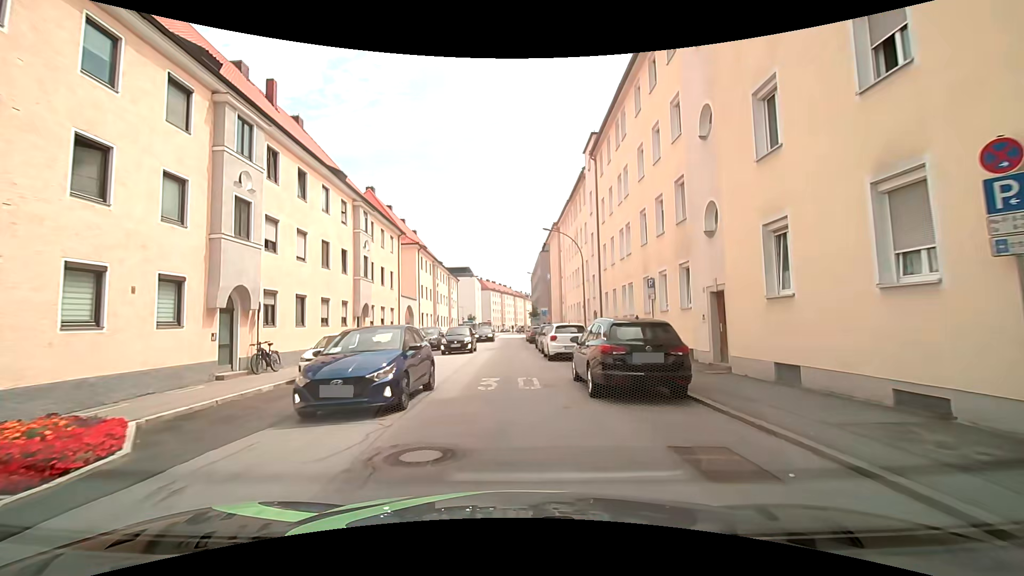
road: tertiary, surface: asphalt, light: Day
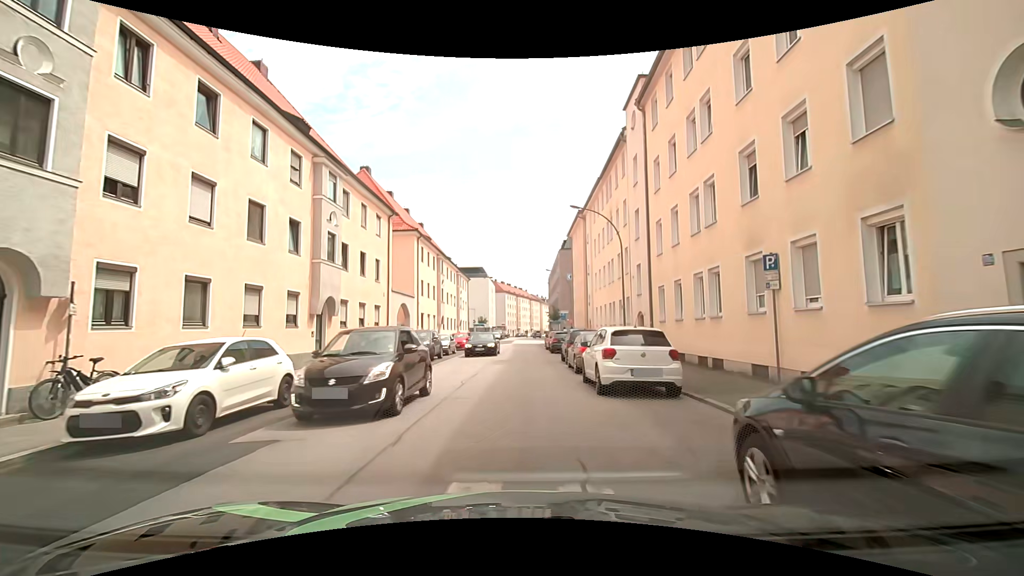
(-0.2, +8.6) m; -2°
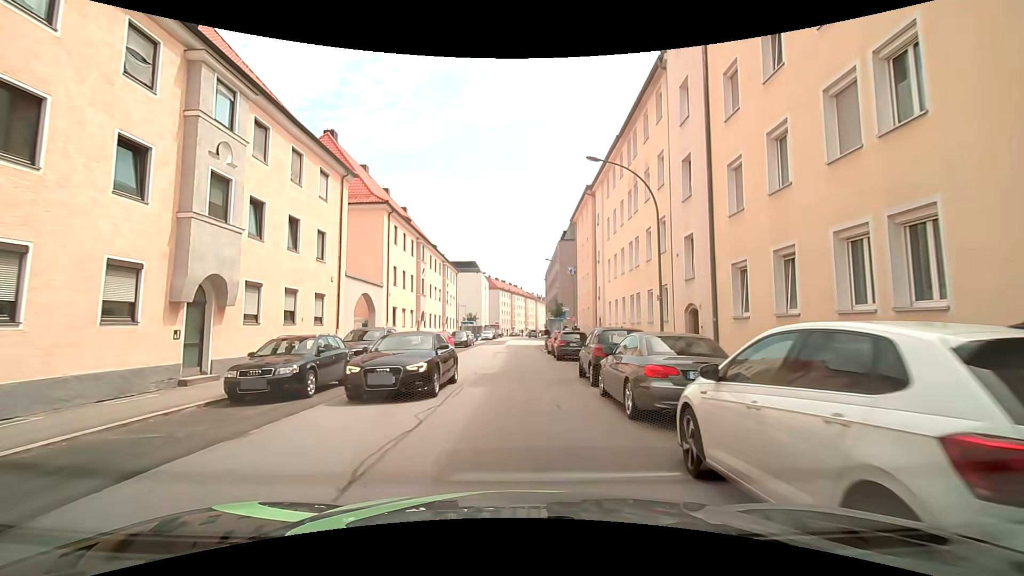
(-0.1, +8.4) m; +2°
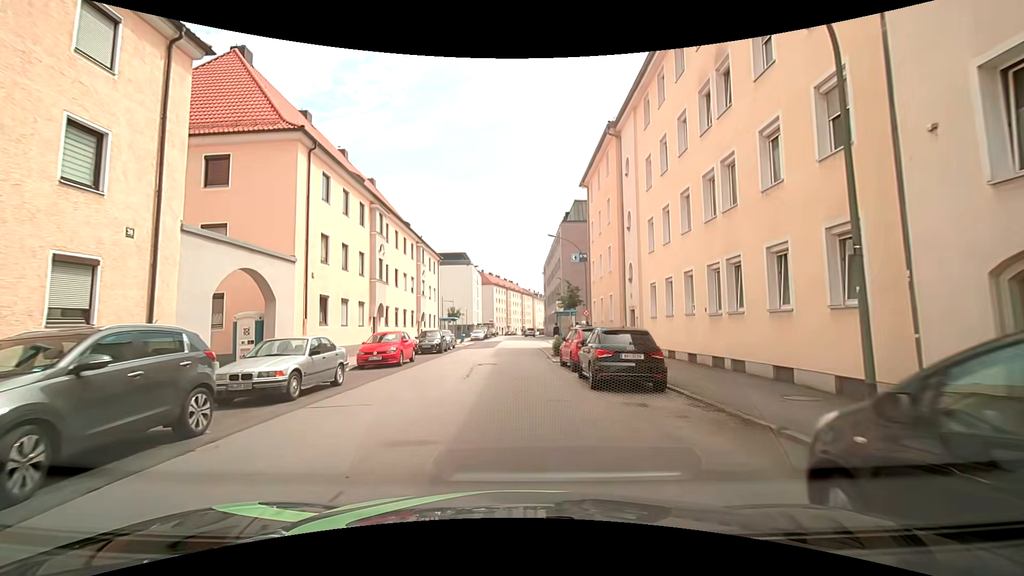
(-0.3, +12.4) m; -1°
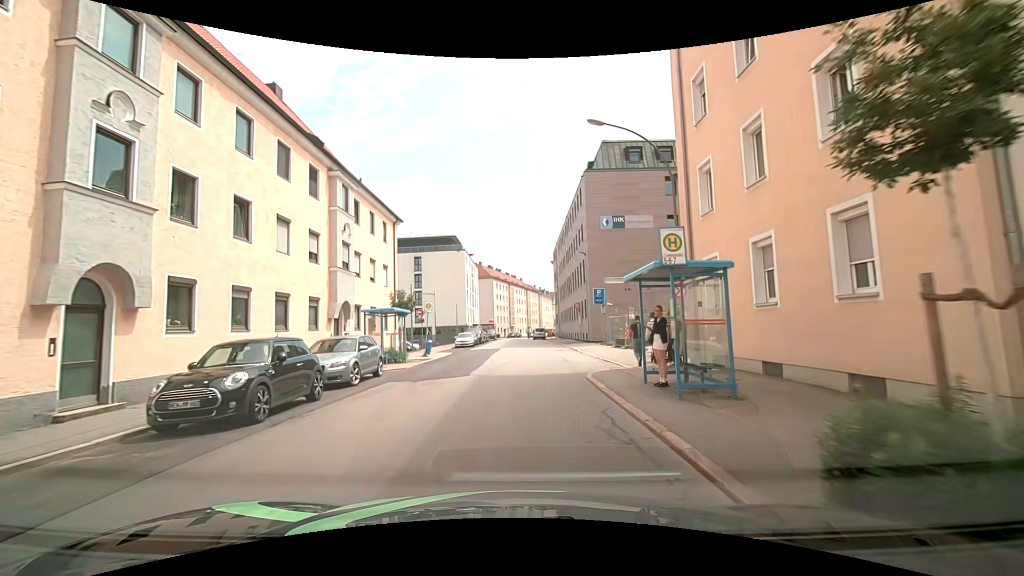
(-0.1, +22.0) m; -1°
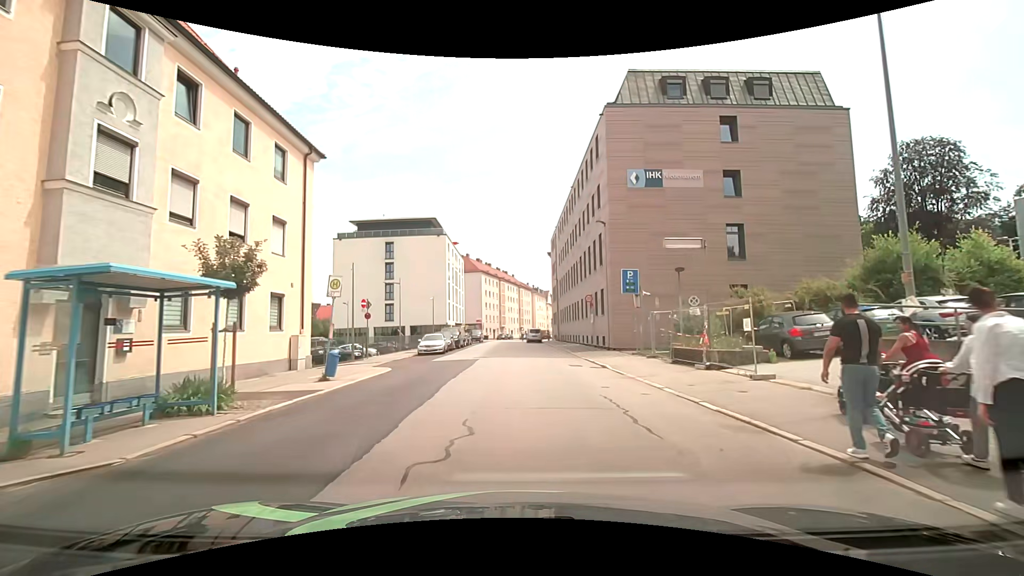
(+0.2, +14.0) m; +1°
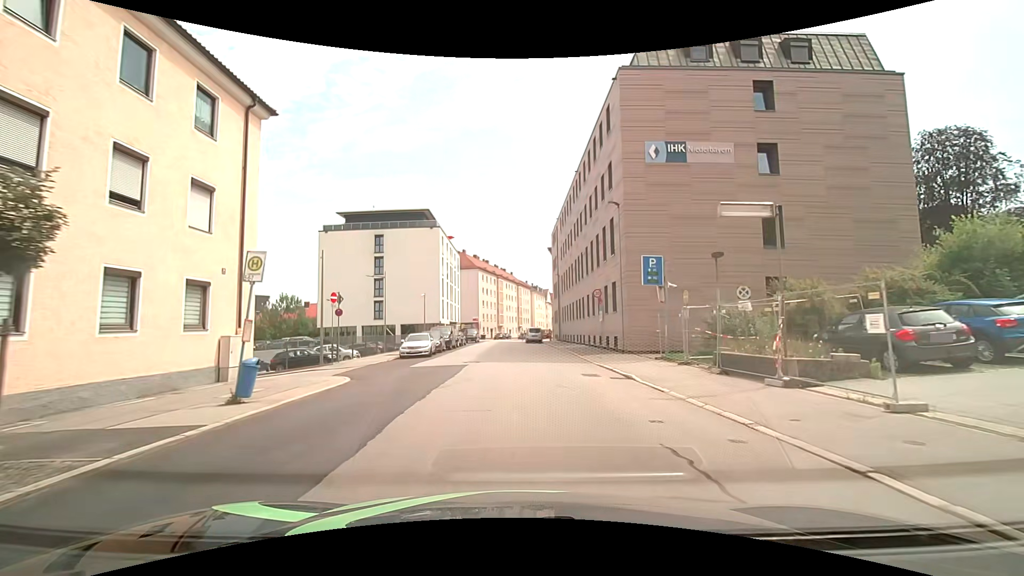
(0.0, +4.7) m; 0°
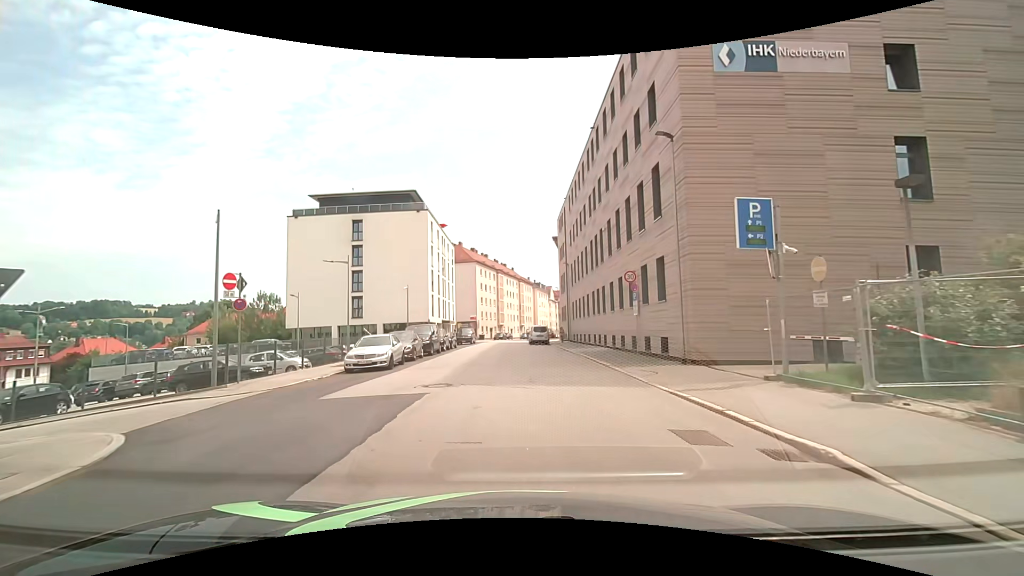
(0.0, +9.5) m; -1°
